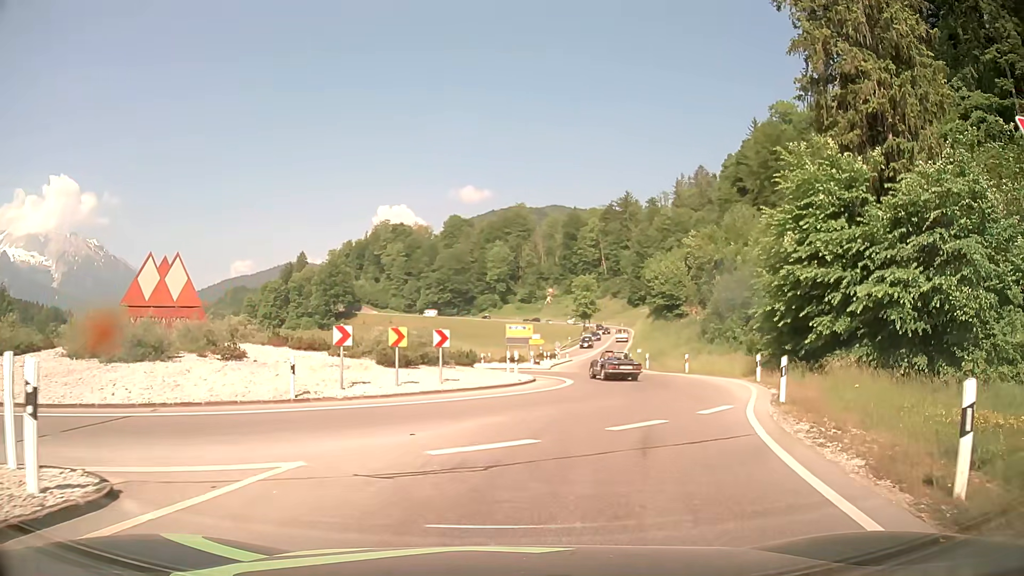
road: primary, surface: asphalt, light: Day
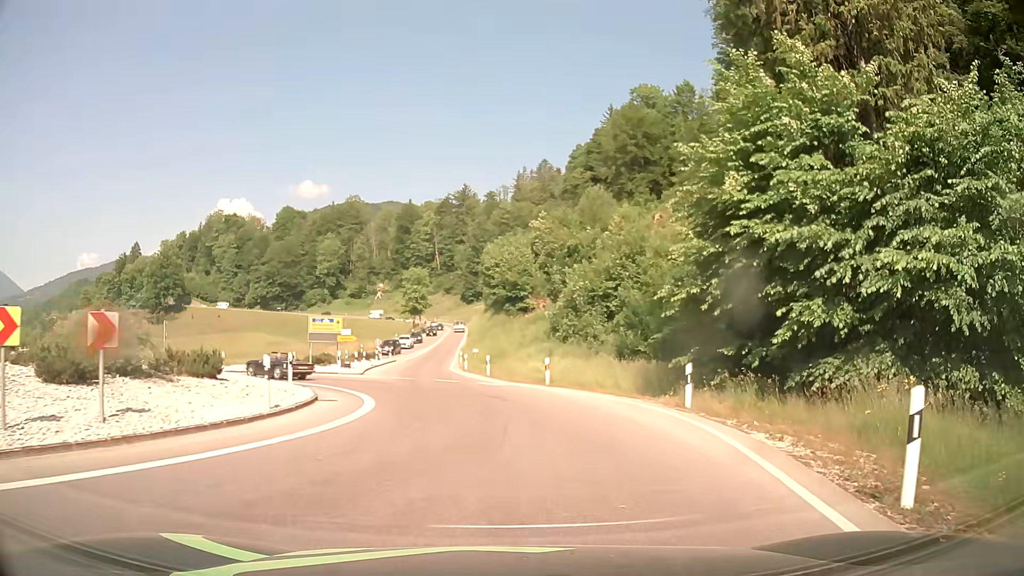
(+1.5, +10.6) m; +15°
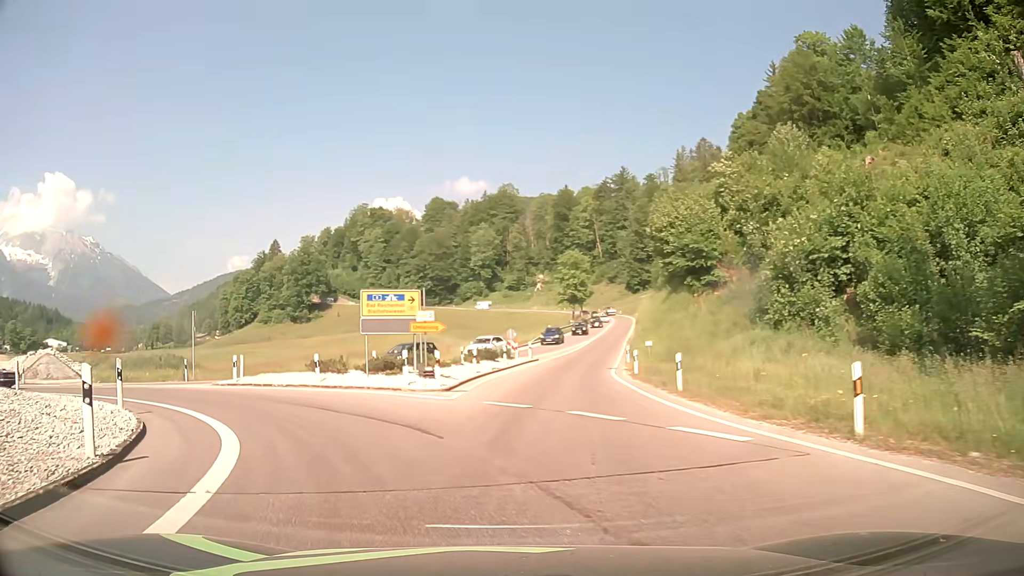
(-0.5, +16.8) m; -14°
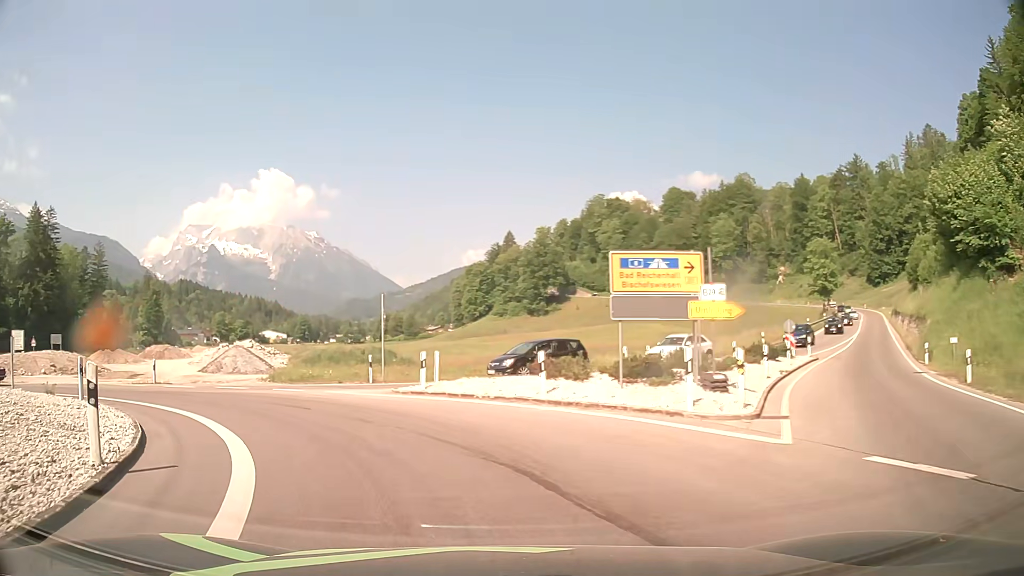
(-1.3, +8.1) m; -21°
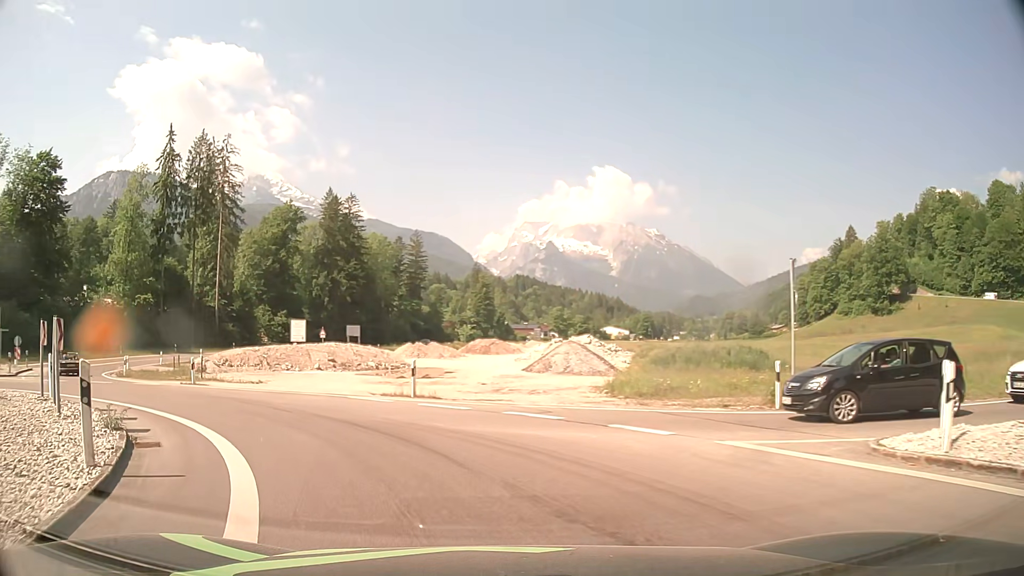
(-2.7, +10.8) m; -28°
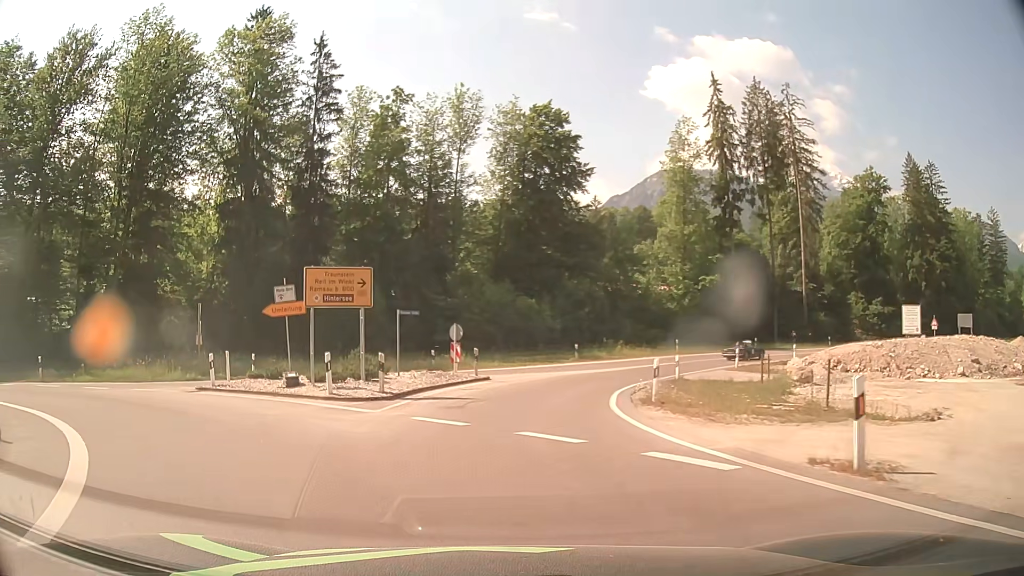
(-8.0, +17.2) m; -49°
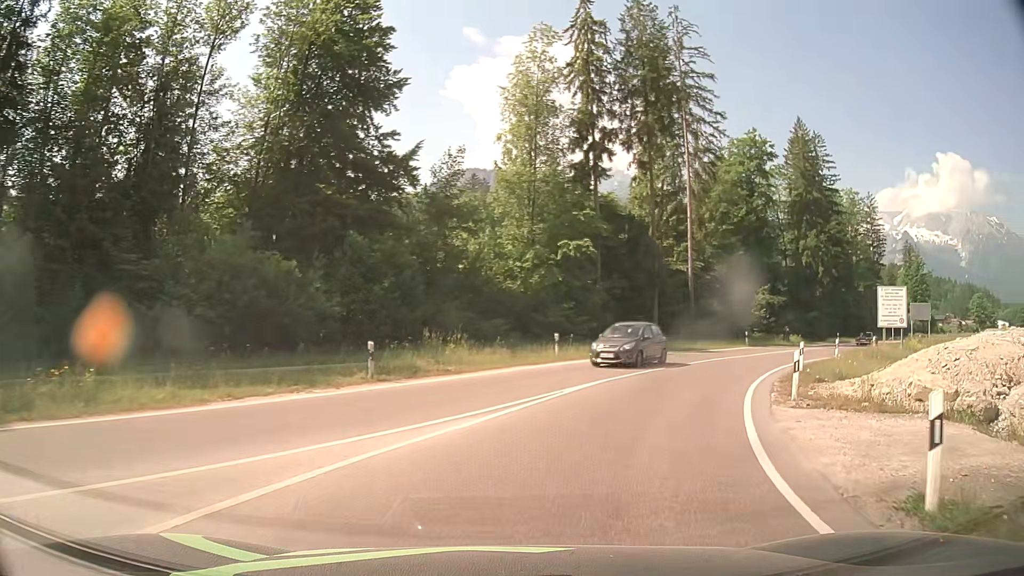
(+2.0, +23.5) m; +19°
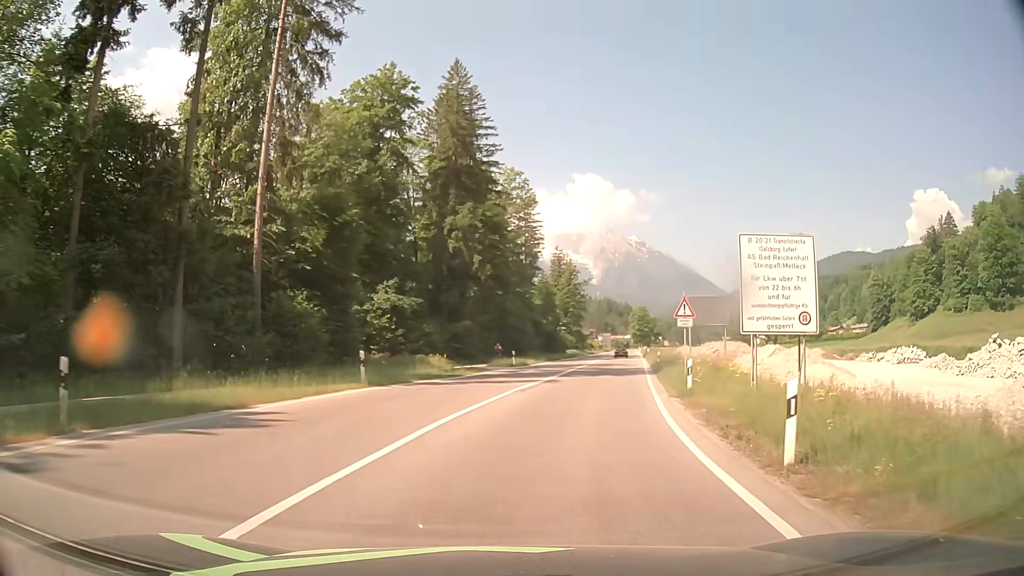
(+8.3, +26.4) m; +33°
(+1, +10) (+2, +20) (+4, +30) (+6, +40) (+8, +49) (+10, +59) (+12, +69) (+14, +79) (+16, +89) (+17, +98) m
